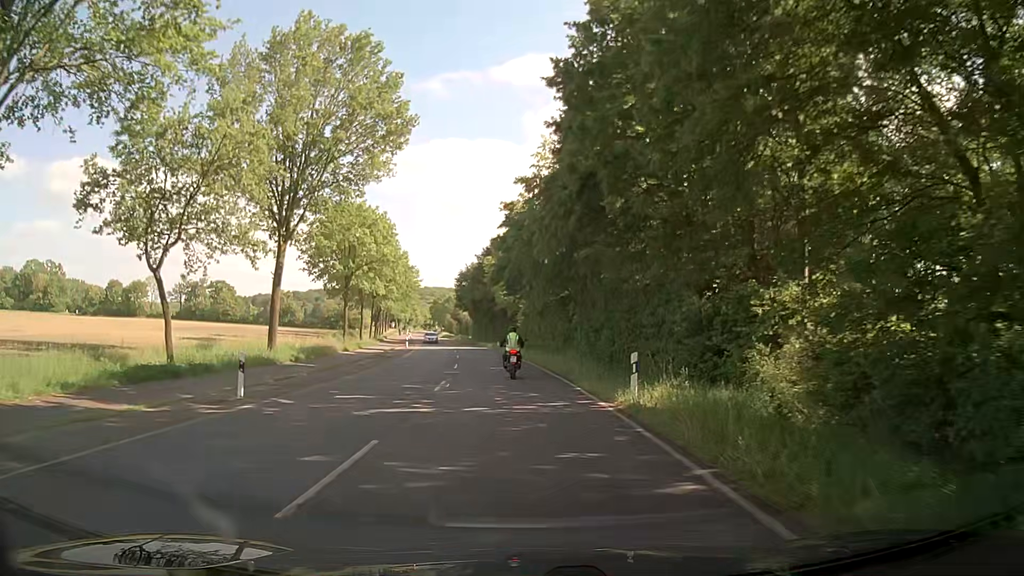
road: secondary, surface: asphalt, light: Day
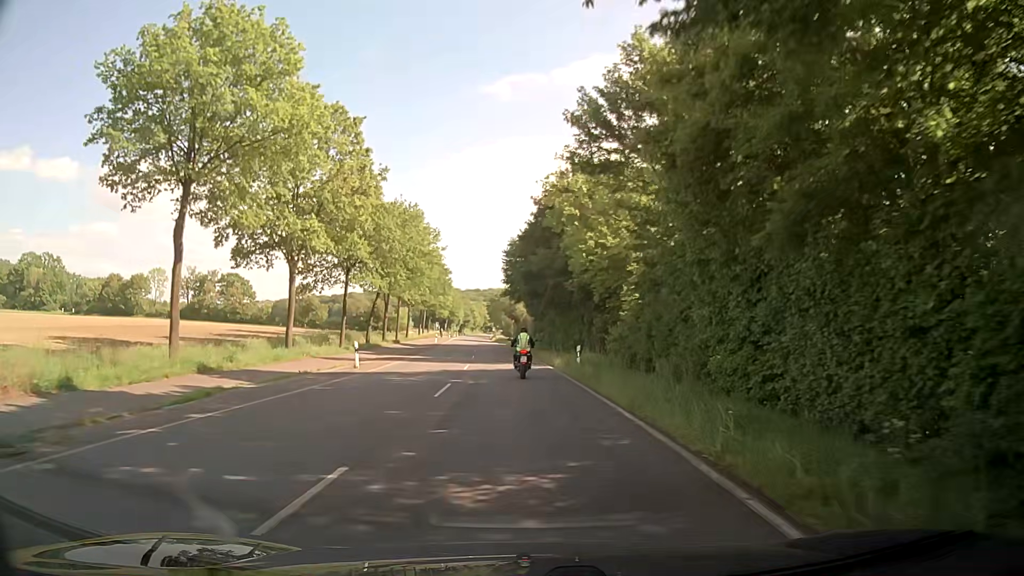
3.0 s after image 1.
(-1.9, +38.6) m; -5°
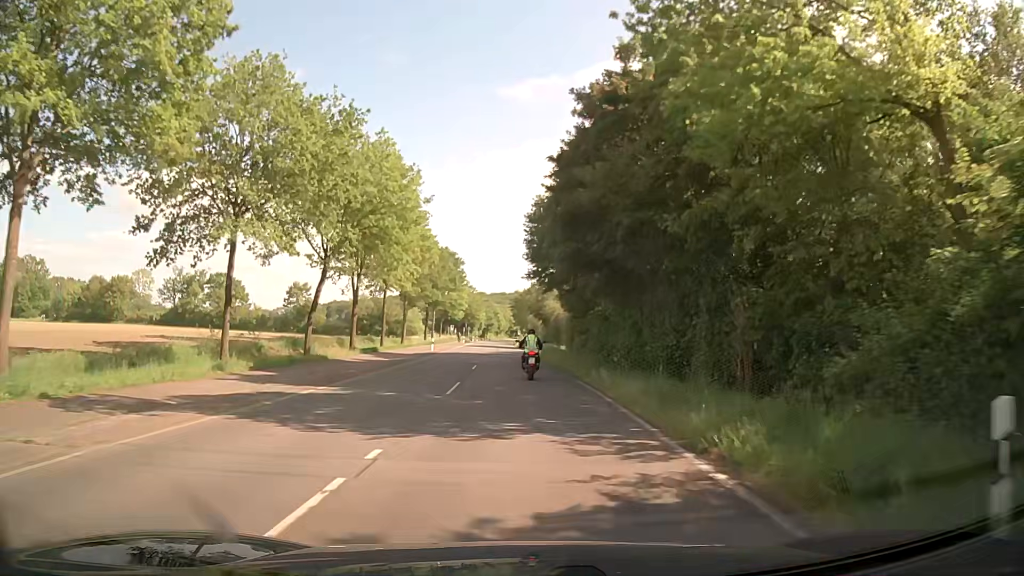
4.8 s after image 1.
(-0.5, +23.1) m; -3°
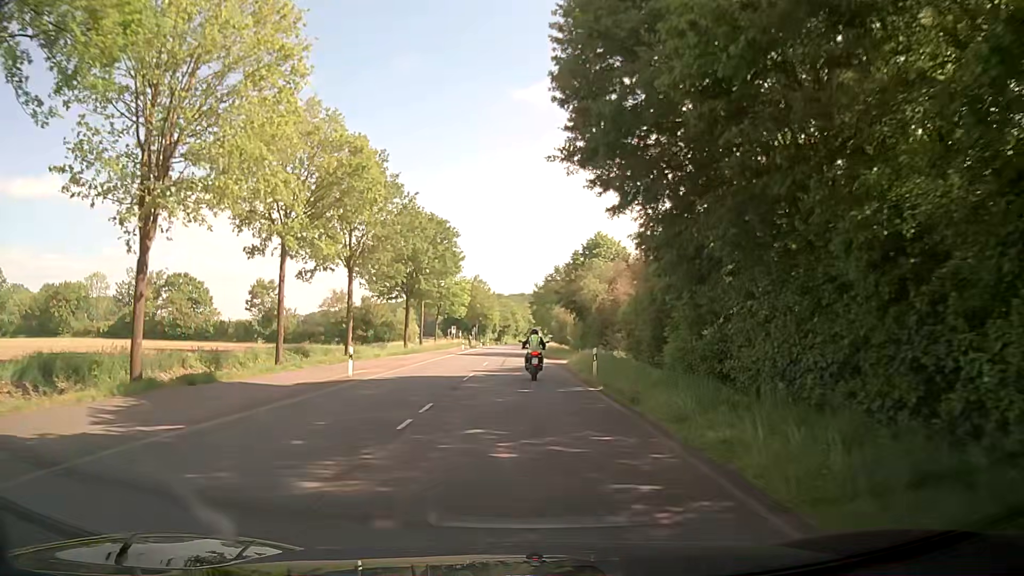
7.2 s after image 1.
(-0.1, +30.5) m; 0°
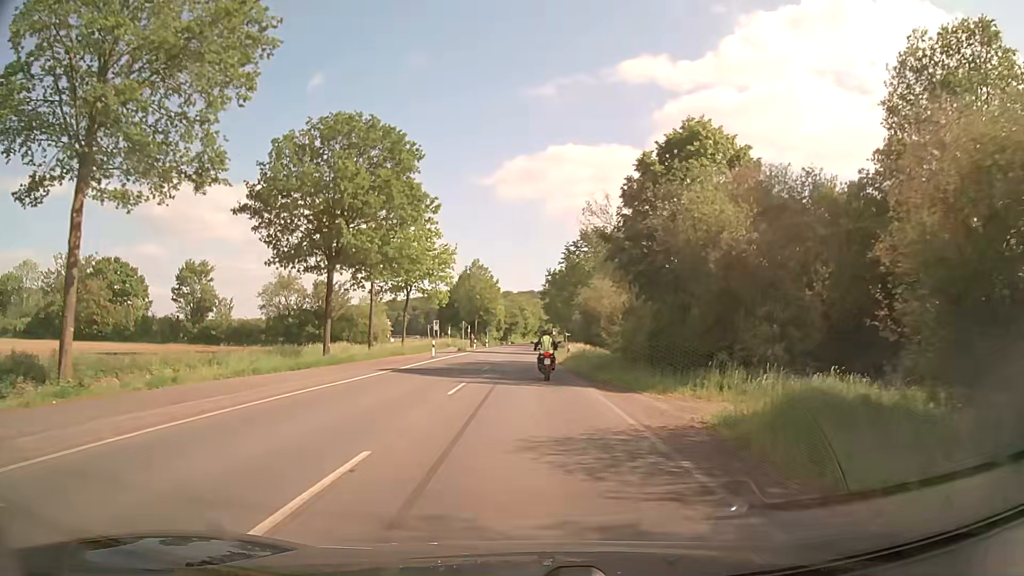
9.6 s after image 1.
(-0.6, +30.3) m; -1°
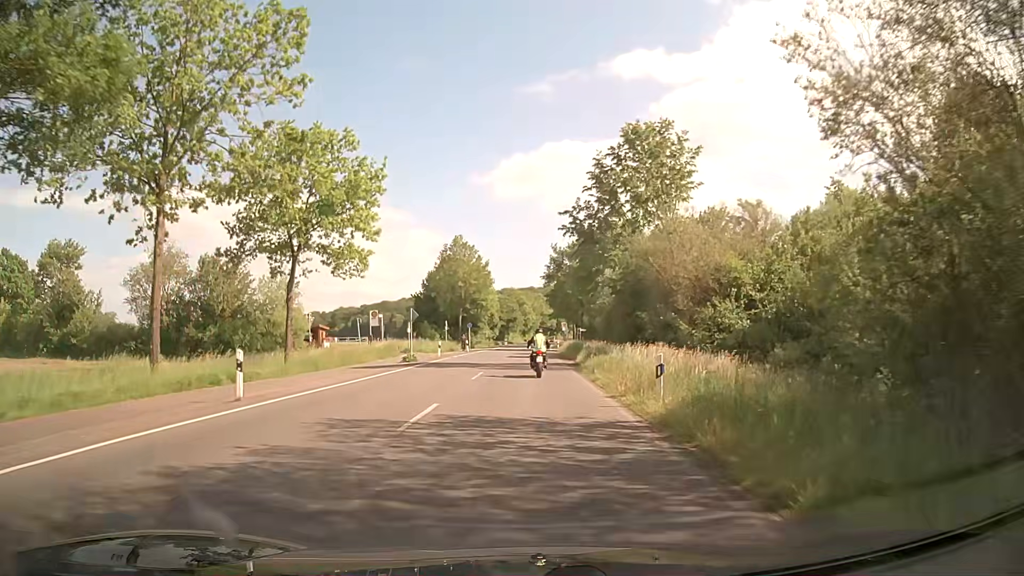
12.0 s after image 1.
(-0.1, +30.6) m; -1°
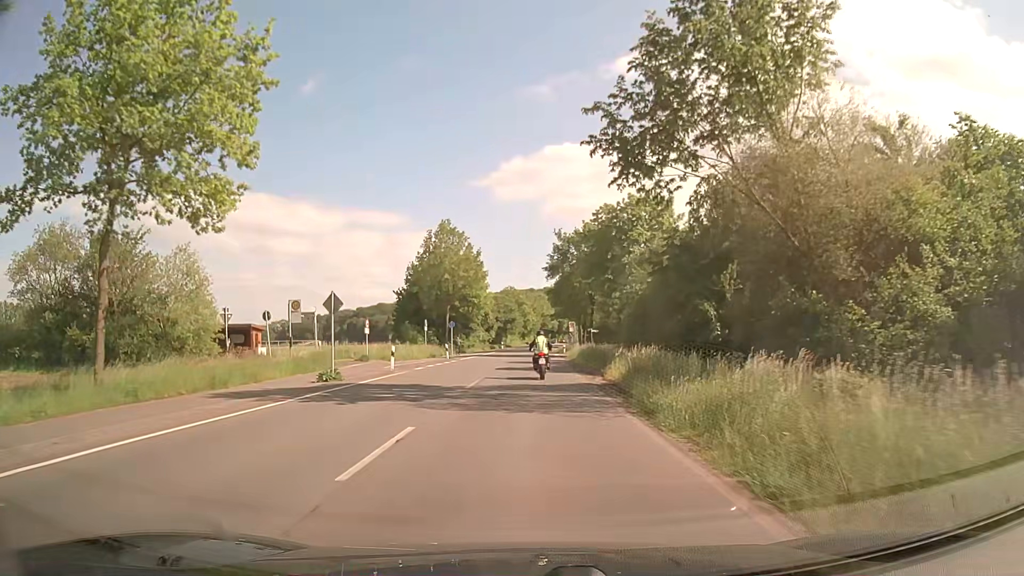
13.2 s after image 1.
(+0.1, +15.5) m; 0°
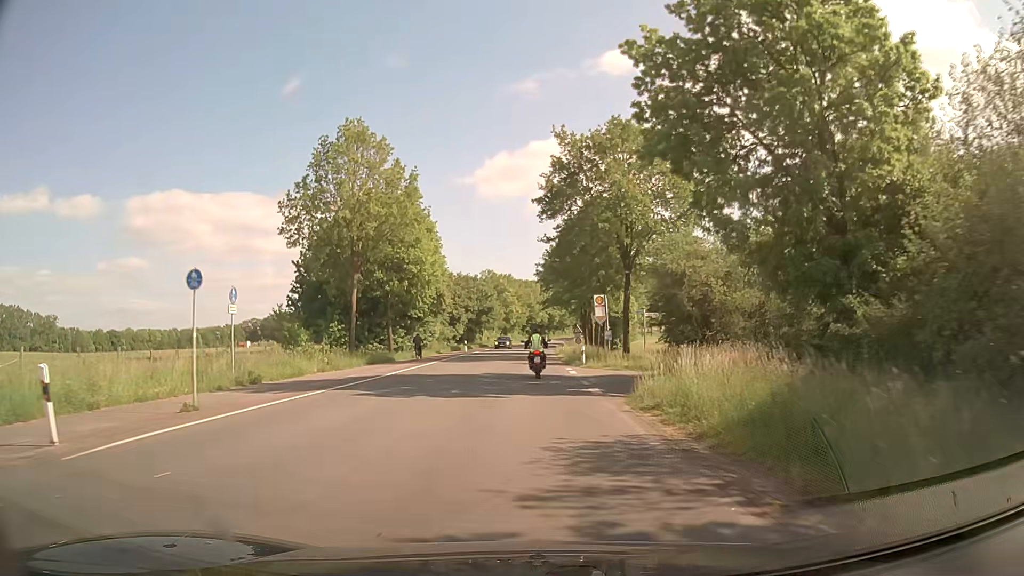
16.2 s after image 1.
(+0.5, +39.5) m; +2°
(0, +10) (0, +20) (0, +30) (0, +40) (0, +50) (0, +60) (+1, +70) (+1, +80) (+1, +90) (+2, +100) m
